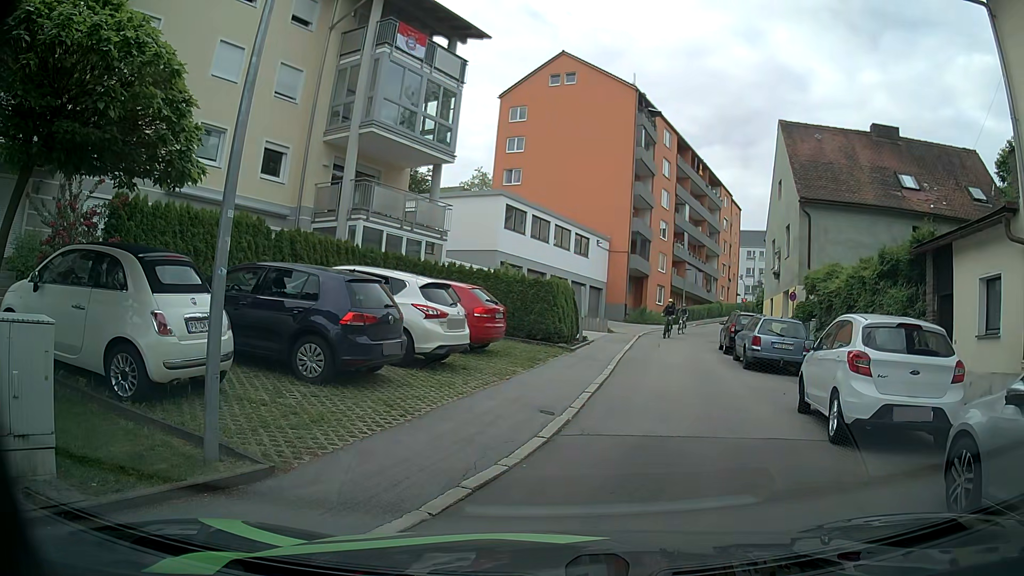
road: residential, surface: asphalt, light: Day
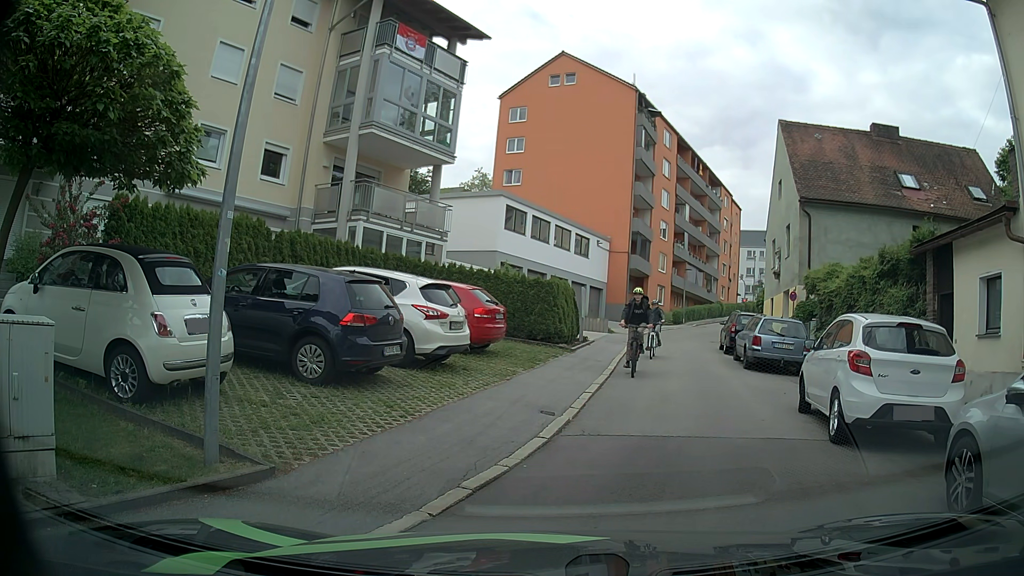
(0.0, +0.1) m; 0°
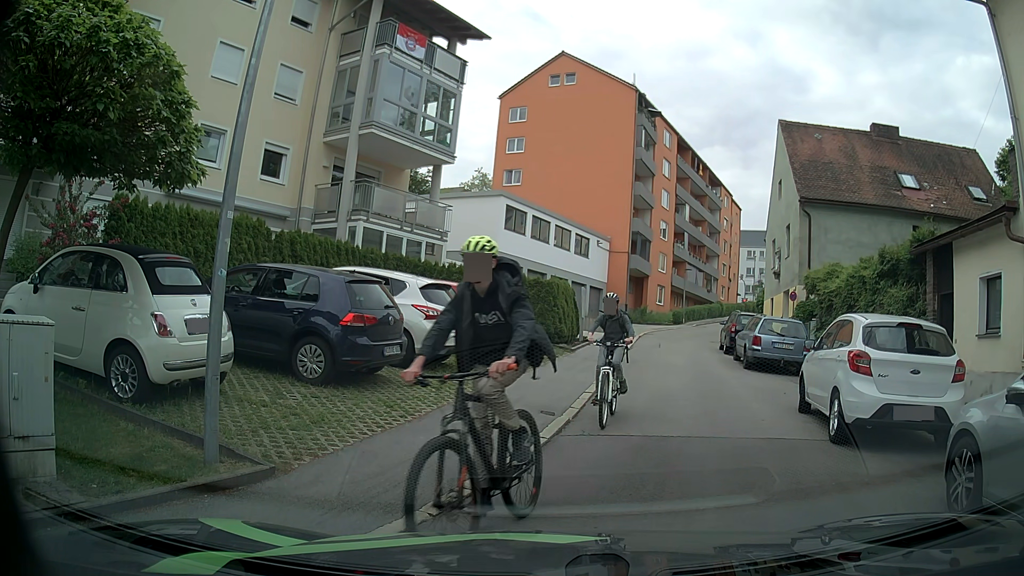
(0.0, 0.0) m; 0°
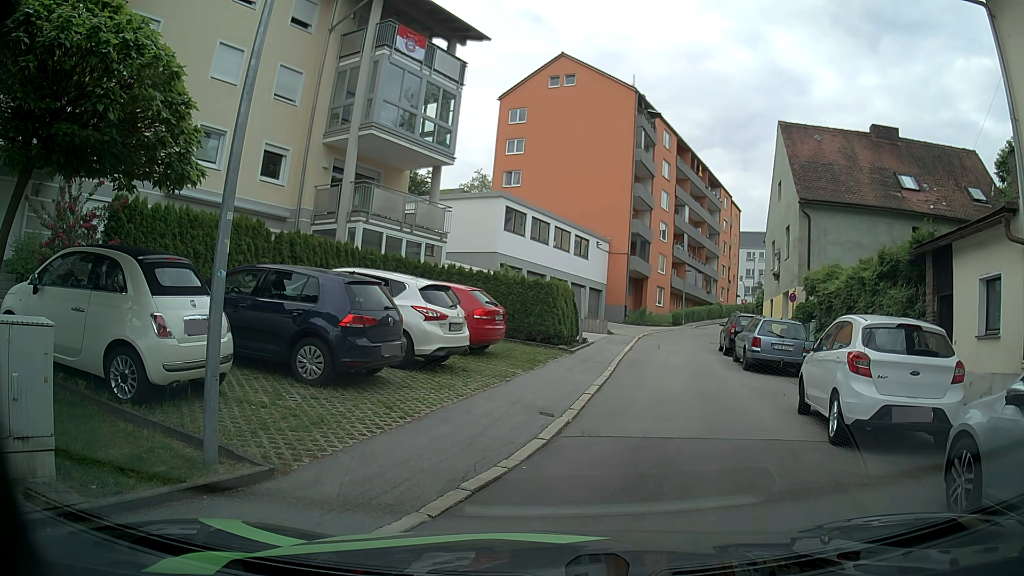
(0.0, 0.0) m; 0°
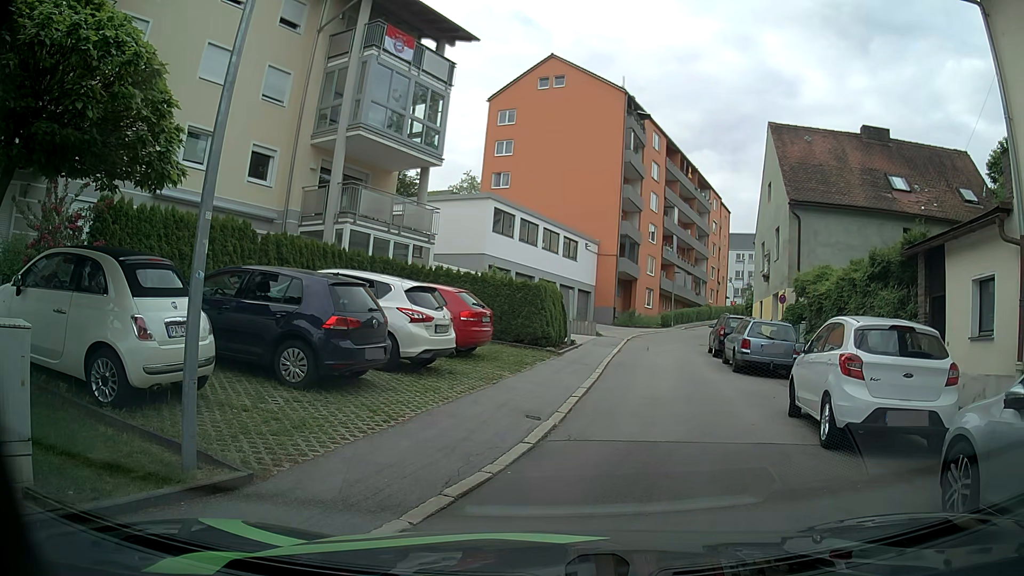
(0.0, +0.1) m; 0°
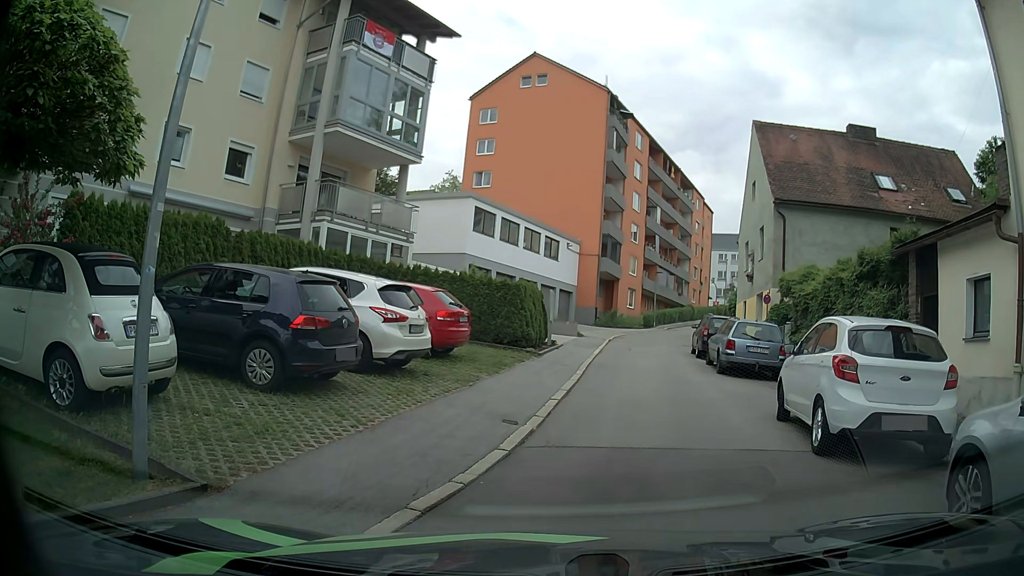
(0.0, +0.4) m; 0°
